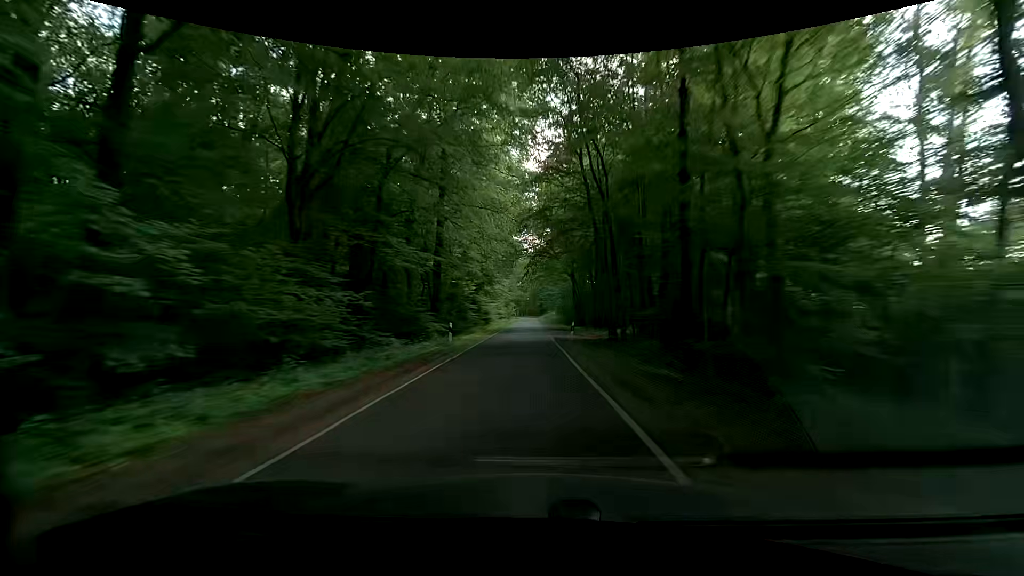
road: unclassified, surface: asphalt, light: Day
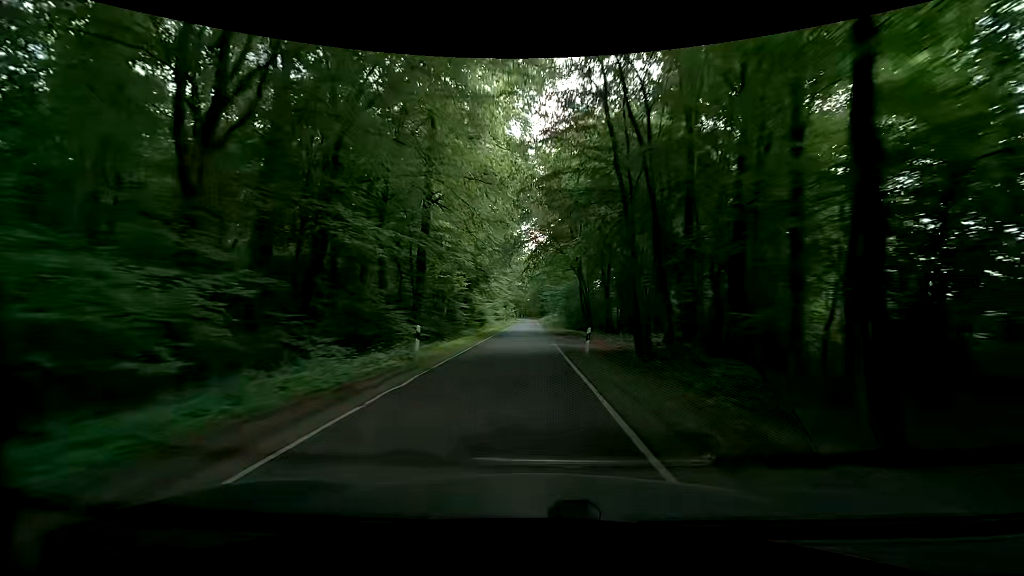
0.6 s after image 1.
(0.0, +6.9) m; -1°
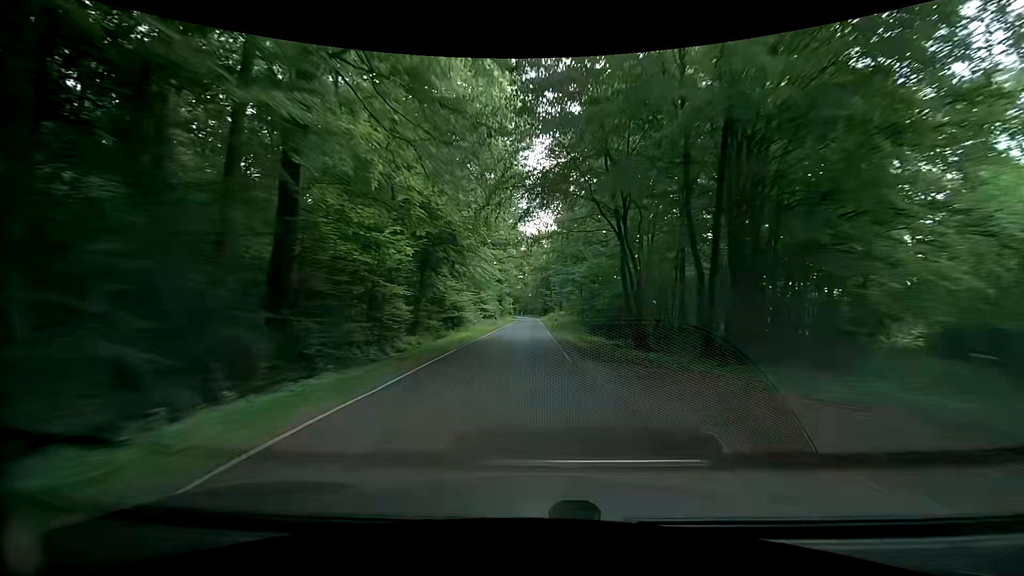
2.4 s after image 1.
(+0.1, +21.4) m; +3°
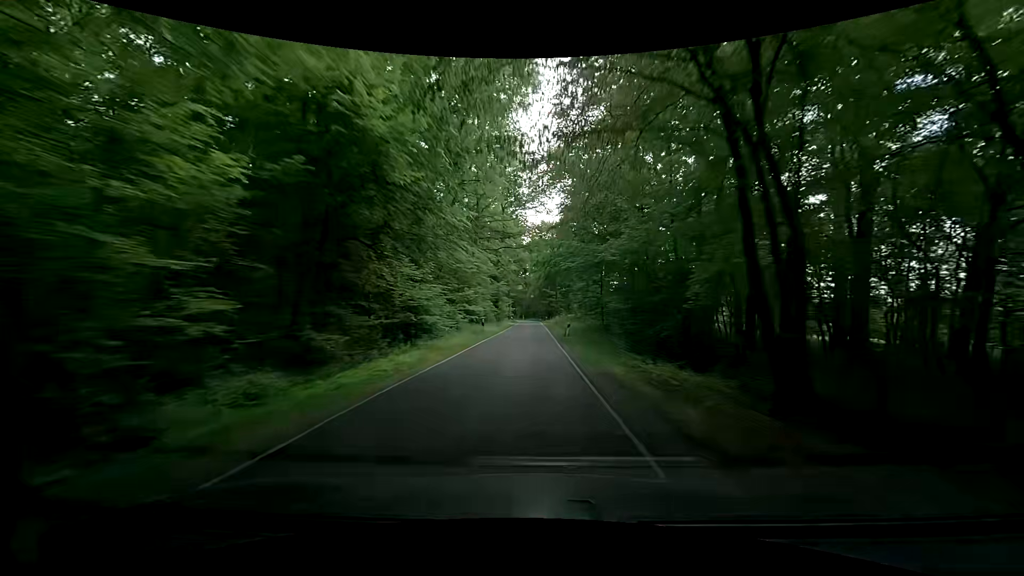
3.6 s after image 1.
(-0.4, +14.6) m; -3°
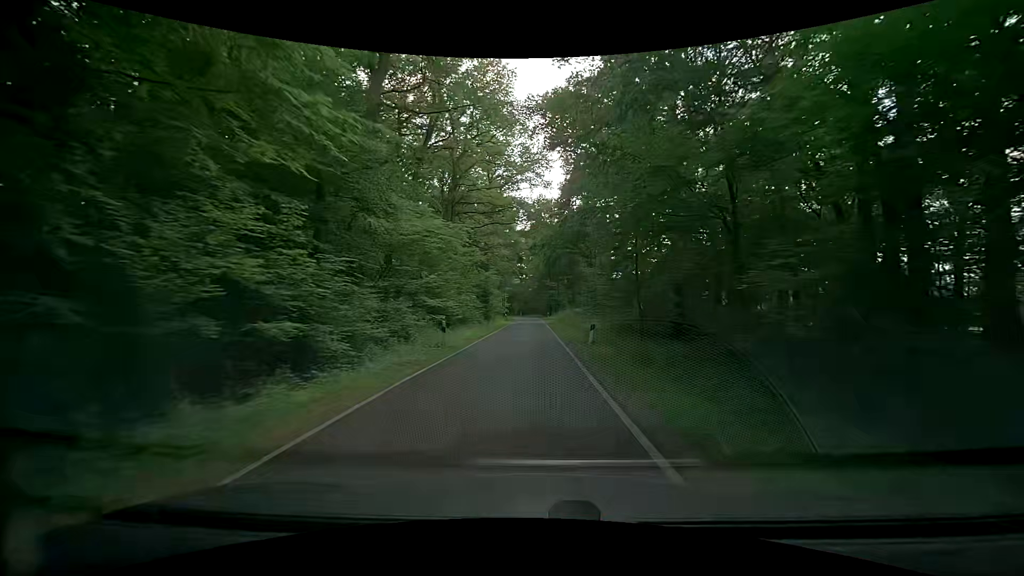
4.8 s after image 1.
(0.0, +14.7) m; 0°
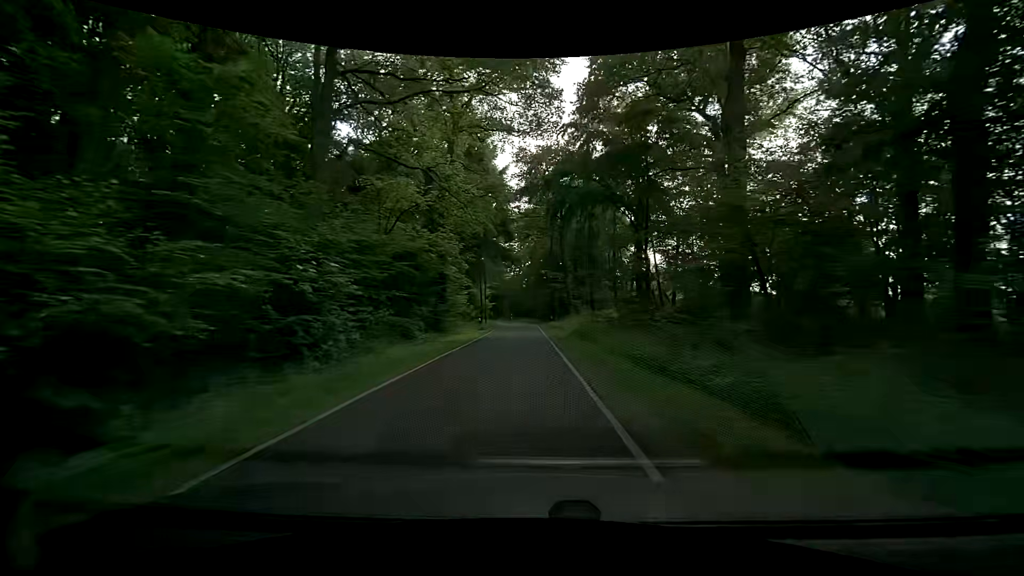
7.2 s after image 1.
(+0.5, +28.9) m; +1°
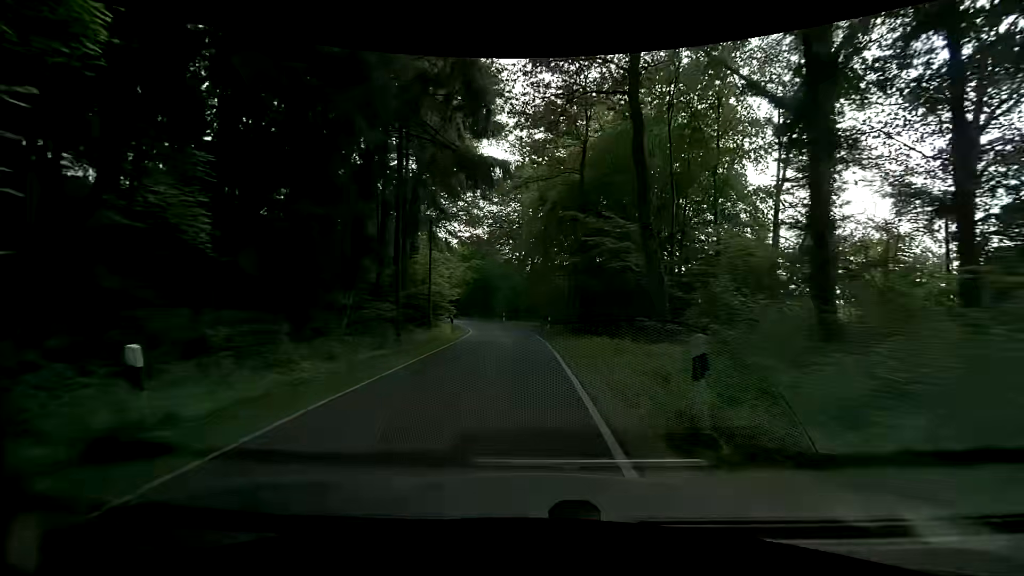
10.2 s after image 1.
(+0.3, +35.8) m; 0°
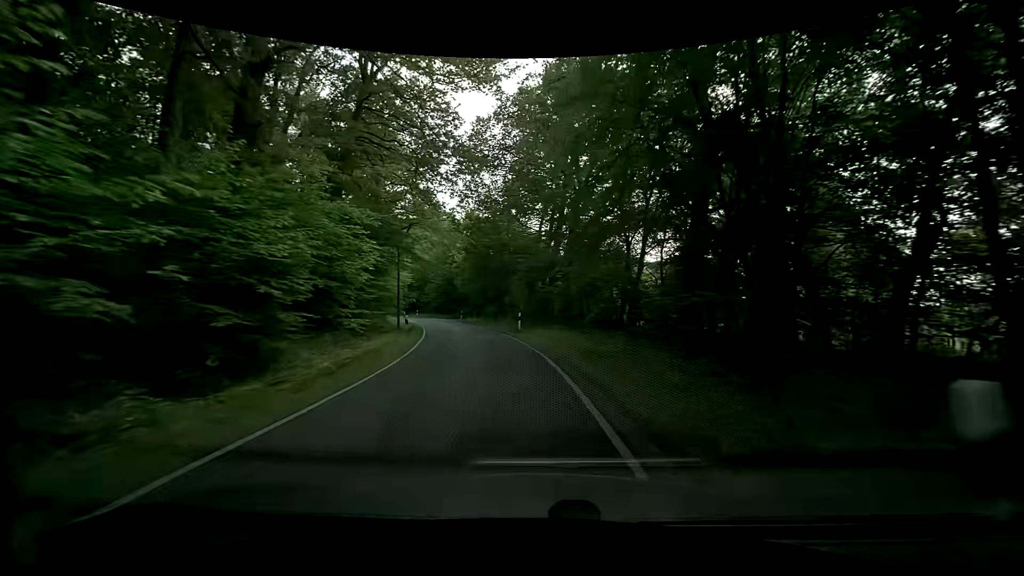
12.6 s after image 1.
(-0.6, +27.9) m; -4°
(0, +10) (-1, +20) (-2, +30) (-4, +40) (-7, +49) (-10, +59) (-14, +68) (-18, +77) (-23, +86) (-28, +95) m
